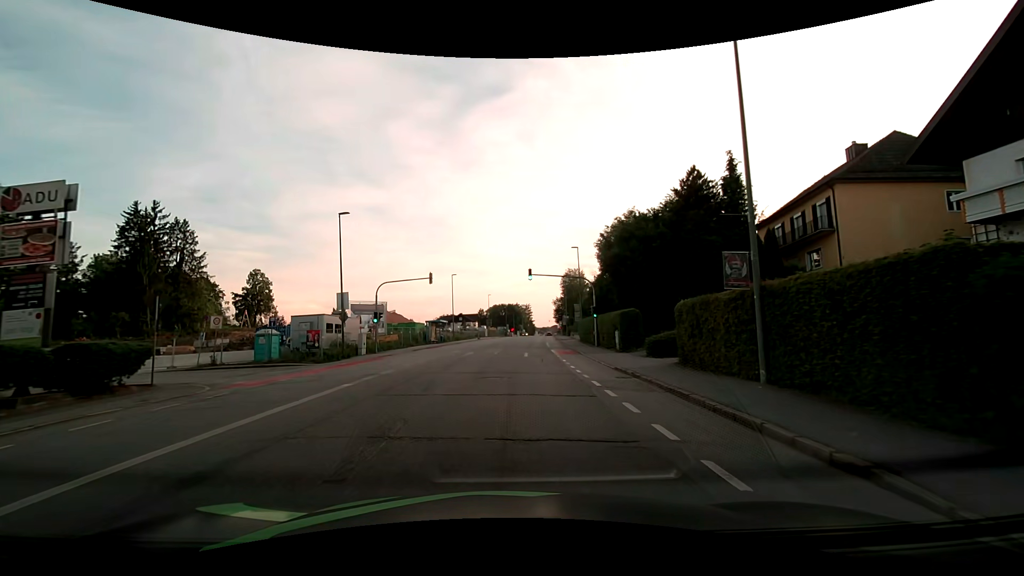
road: tertiary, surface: asphalt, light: Day
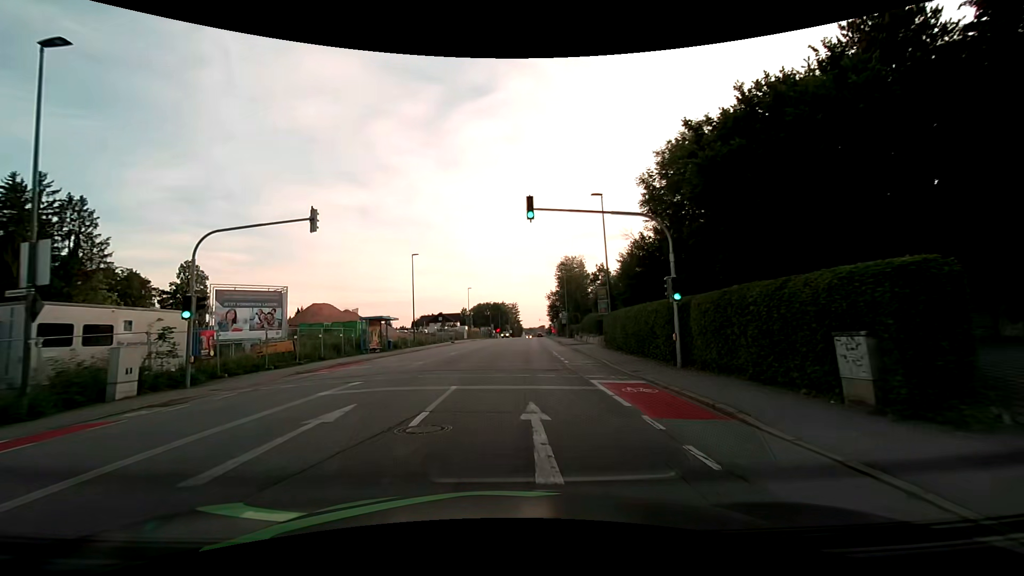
(+0.3, +21.7) m; +2°
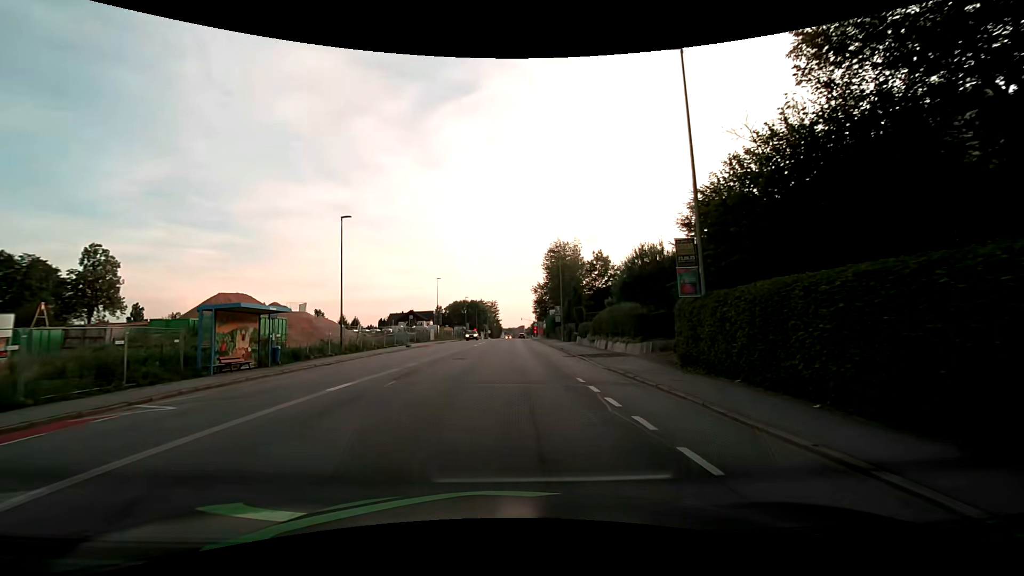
(+0.1, +18.1) m; +2°
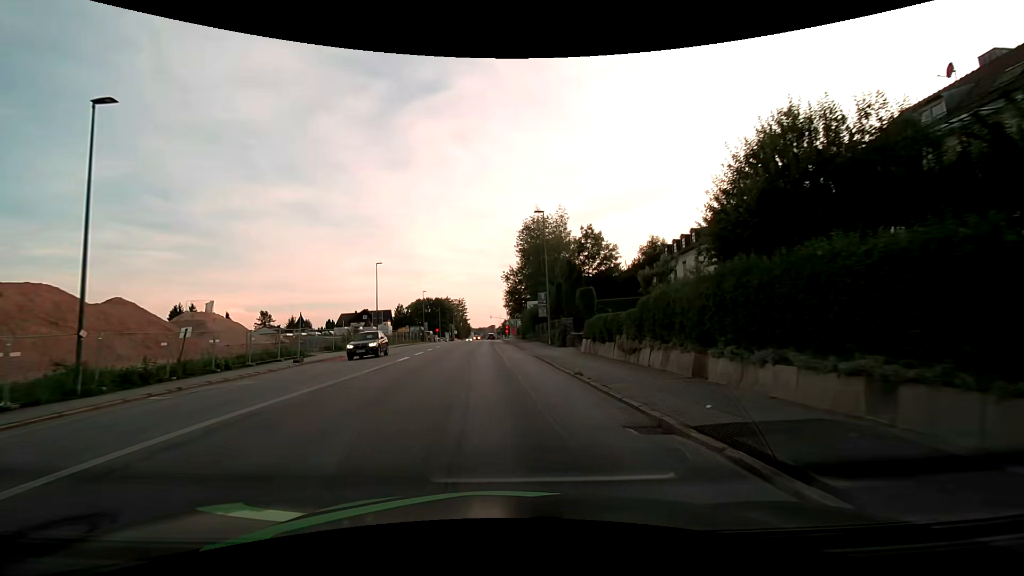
(+0.9, +19.5) m; +4°
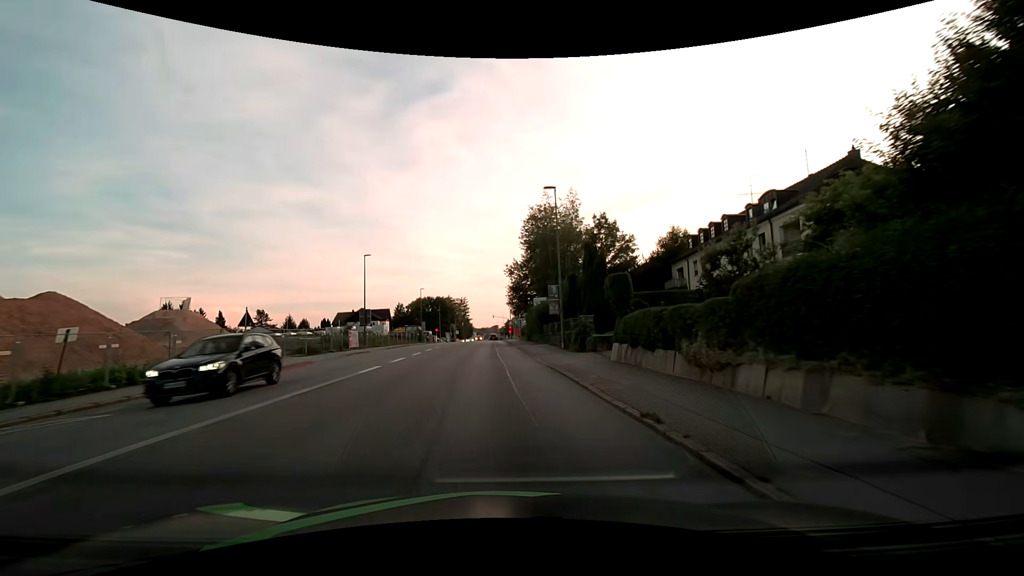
(0.0, +6.7) m; -1°
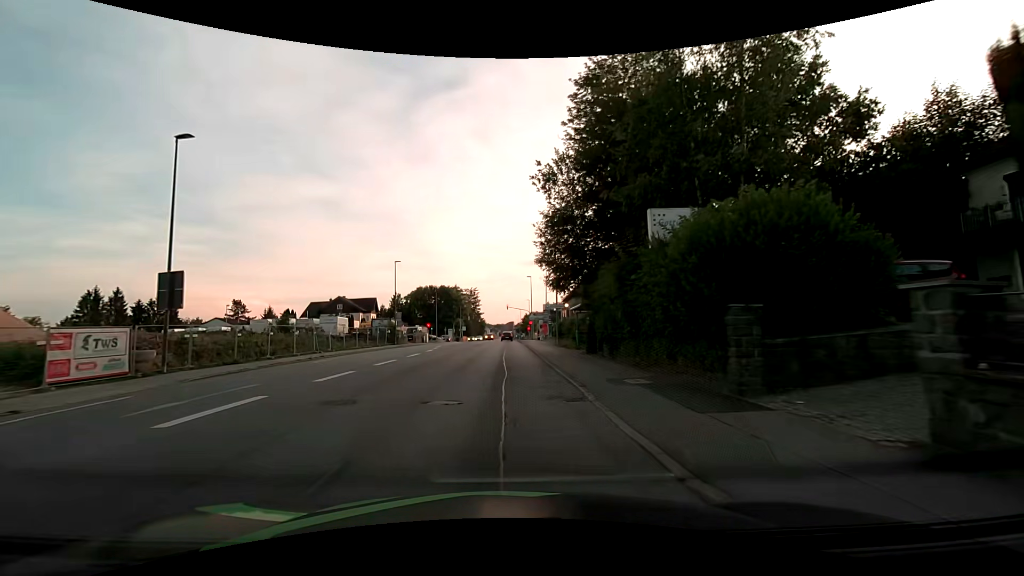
(-0.6, +34.0) m; -1°
